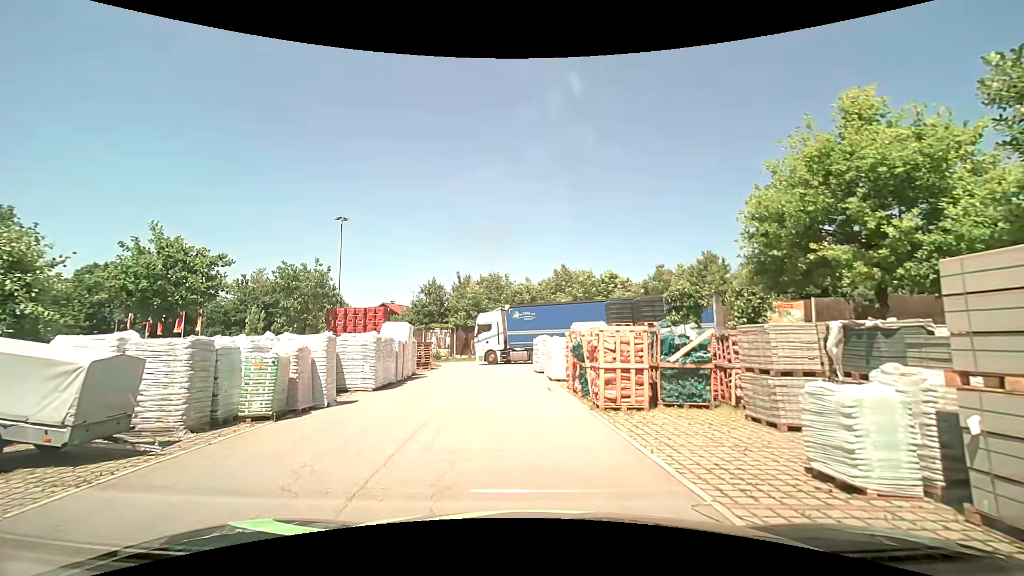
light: Day
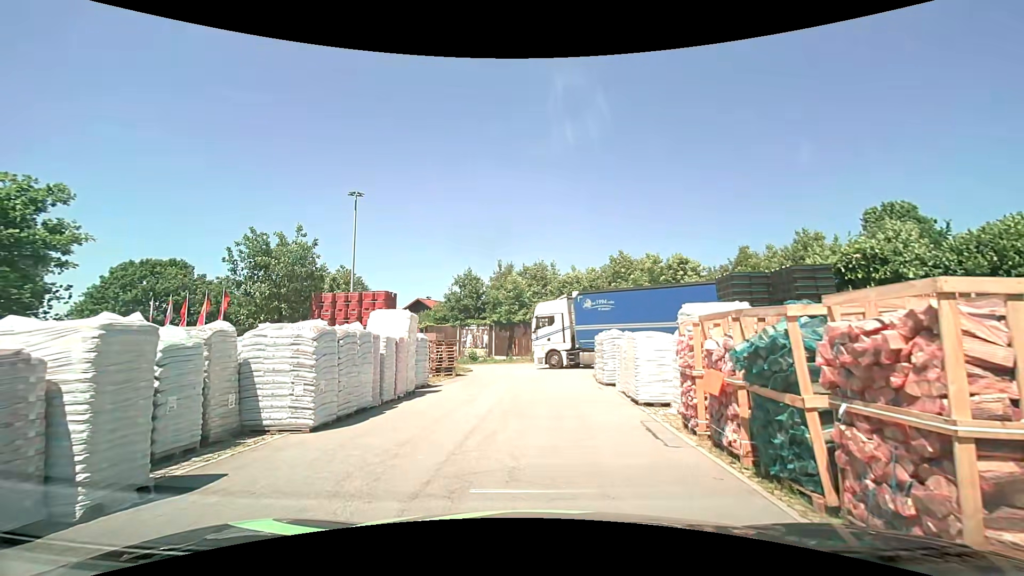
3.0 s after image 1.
(-0.4, +7.5) m; -5°
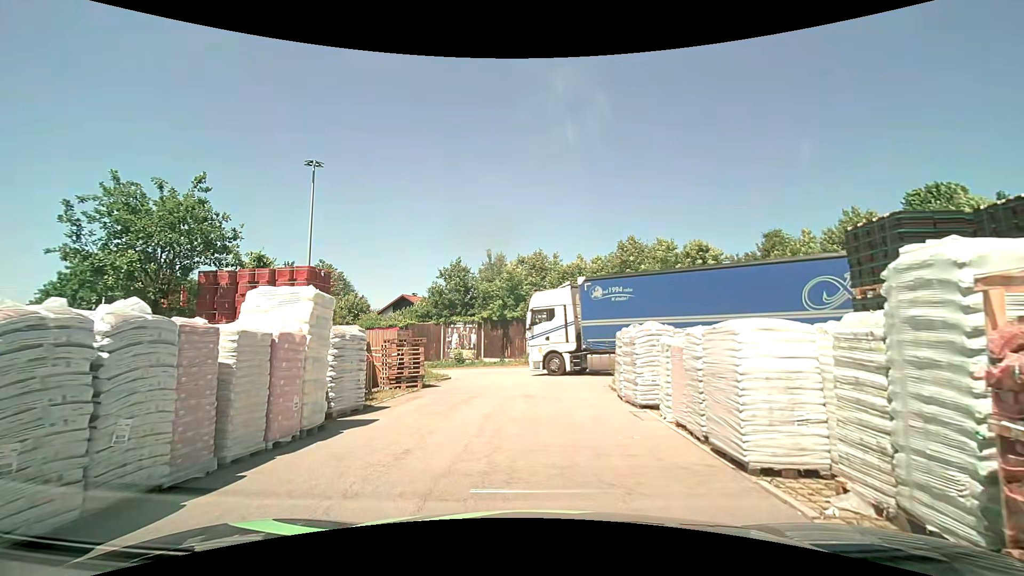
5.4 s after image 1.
(0.0, +5.8) m; 0°
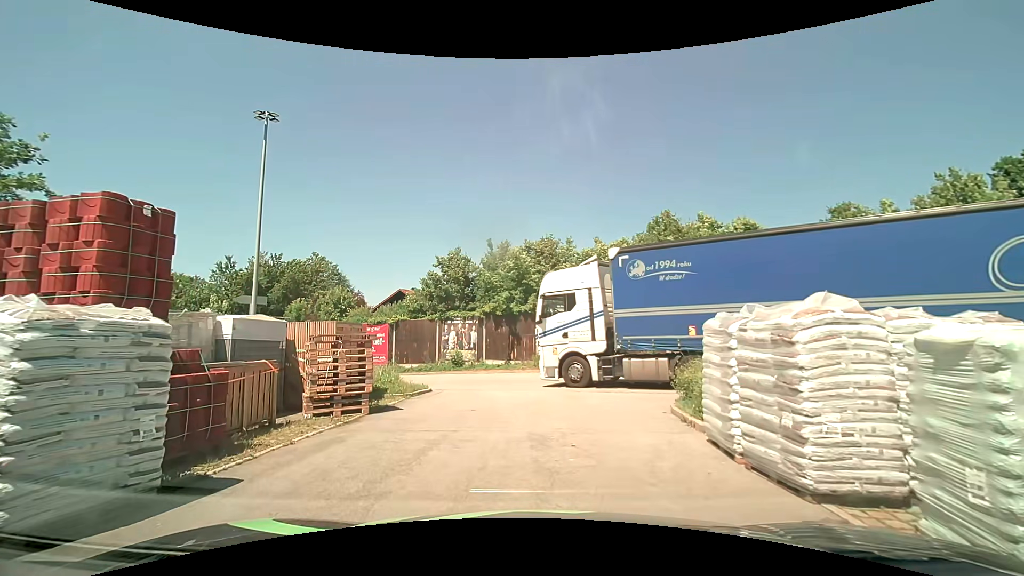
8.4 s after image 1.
(0.0, +6.1) m; -1°
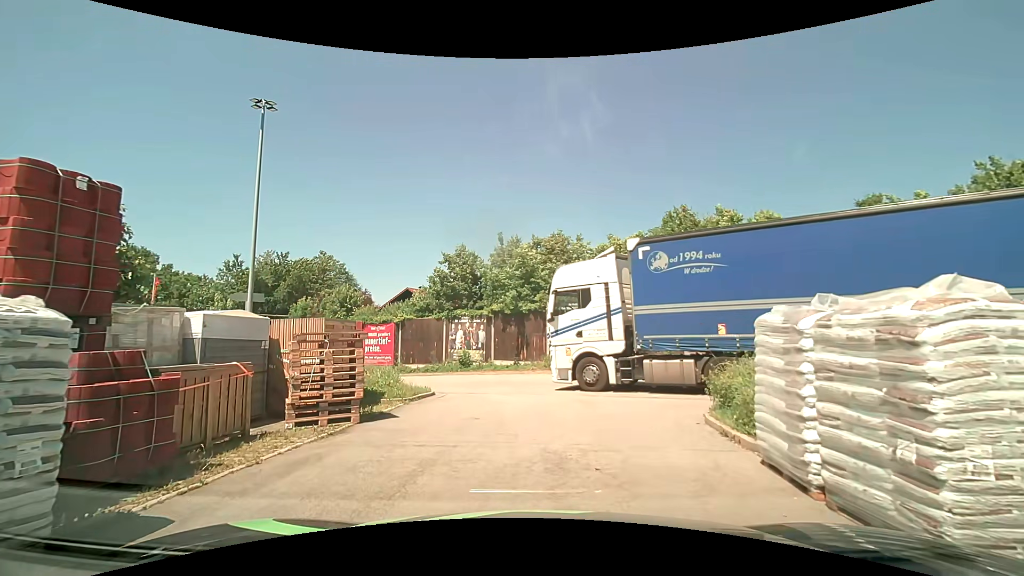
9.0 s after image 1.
(0.0, +1.2) m; 0°
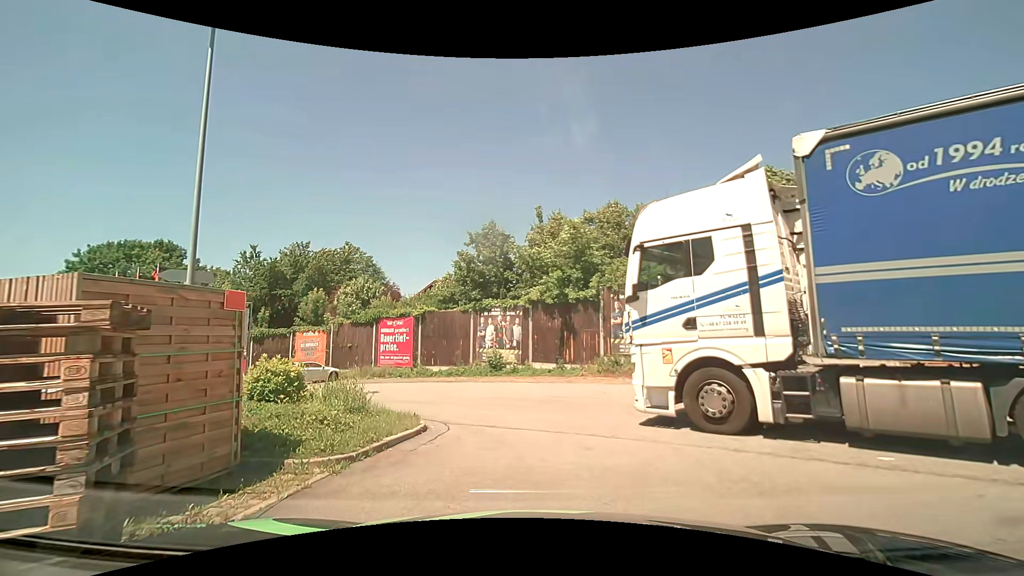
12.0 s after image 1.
(-0.4, +6.5) m; -6°
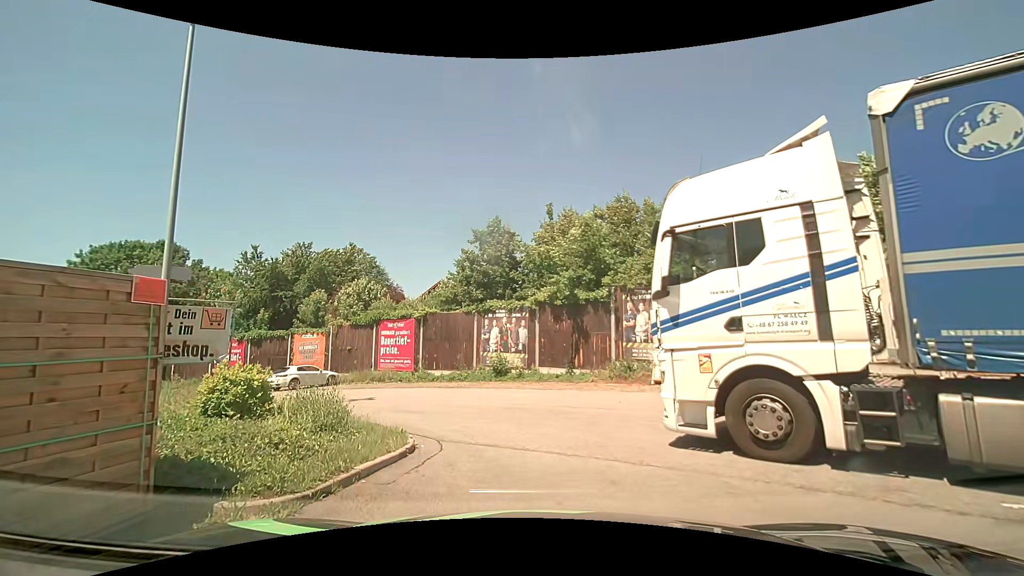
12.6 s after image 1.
(0.0, +1.4) m; 0°
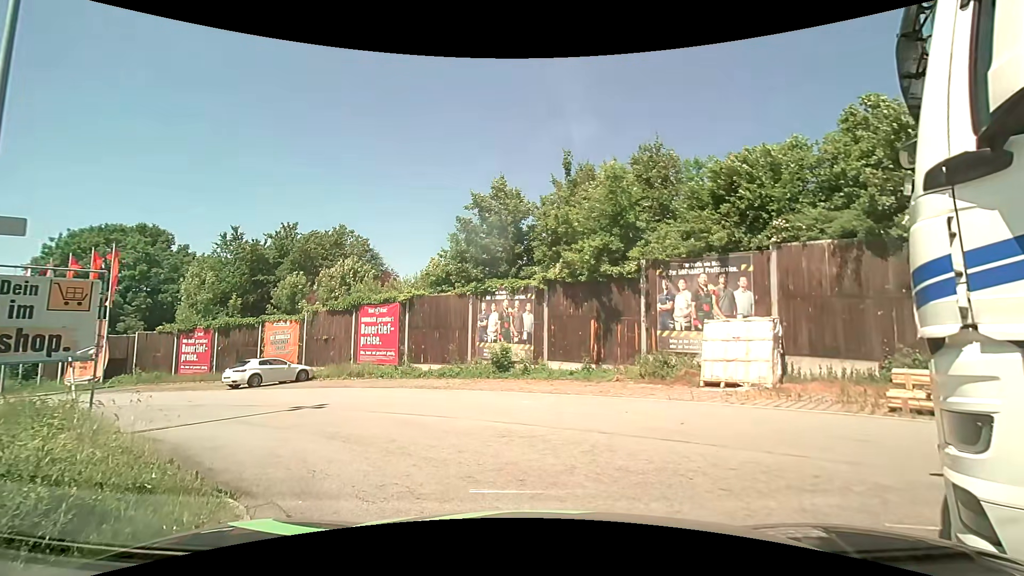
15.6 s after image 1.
(-0.1, +4.6) m; -3°
